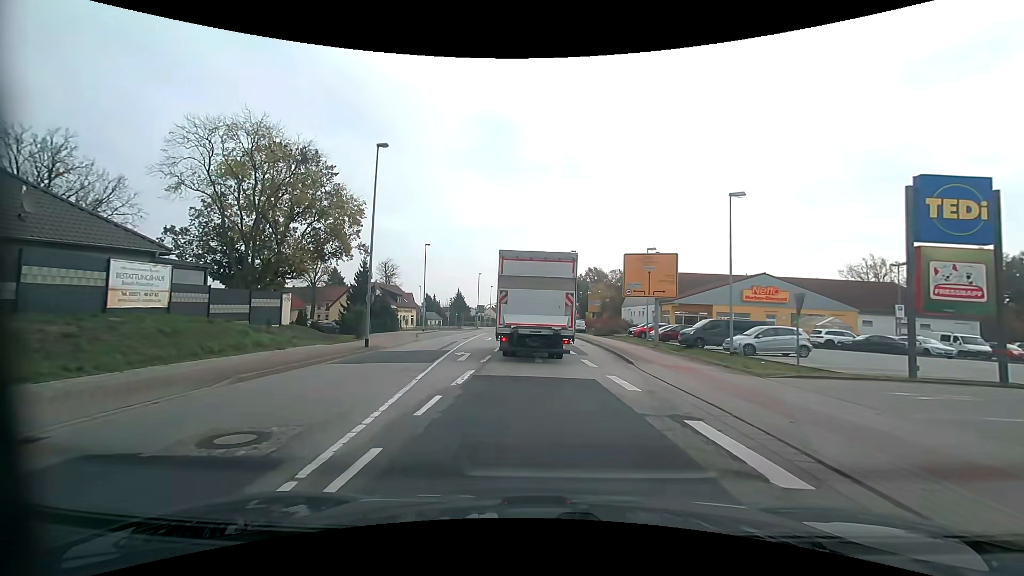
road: primary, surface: asphalt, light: Day
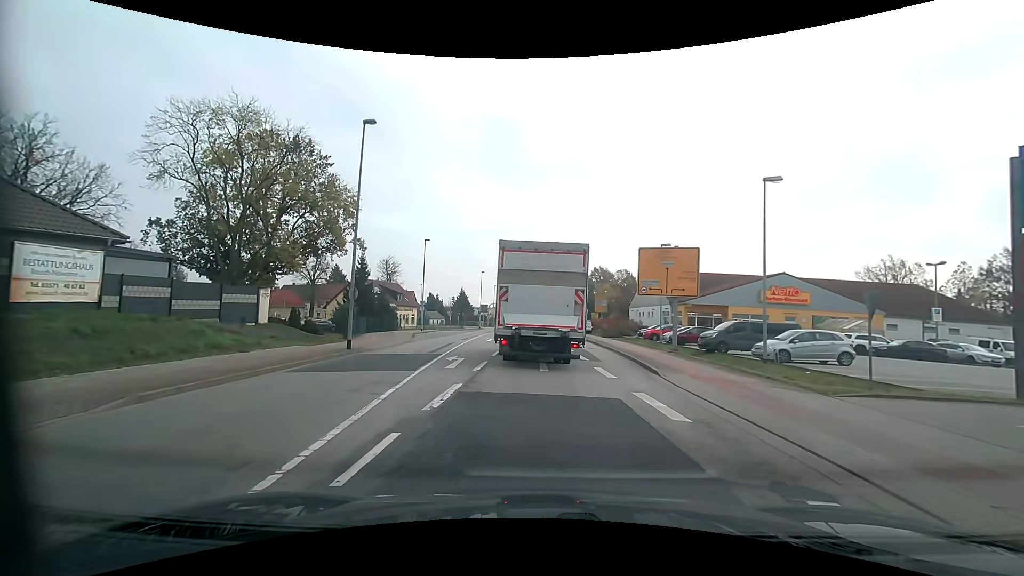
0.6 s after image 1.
(-0.1, +2.9) m; 0°
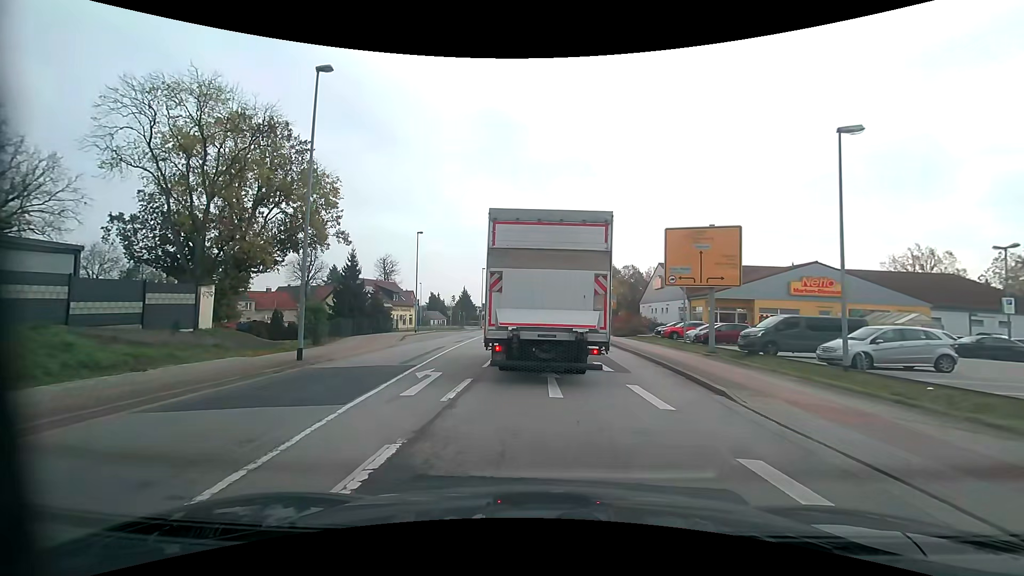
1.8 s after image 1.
(-0.1, +4.9) m; -1°
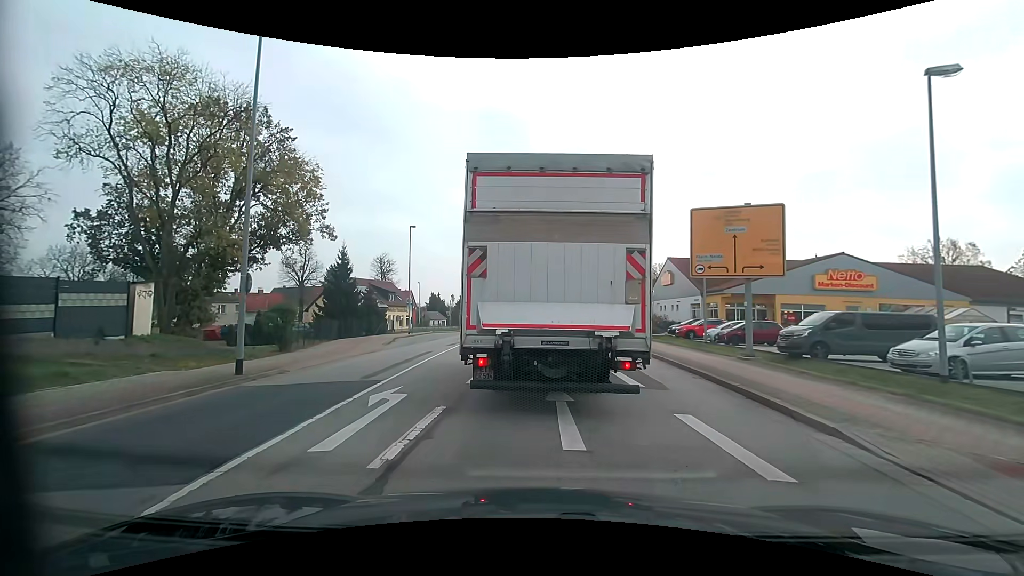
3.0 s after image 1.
(0.0, +3.5) m; -1°
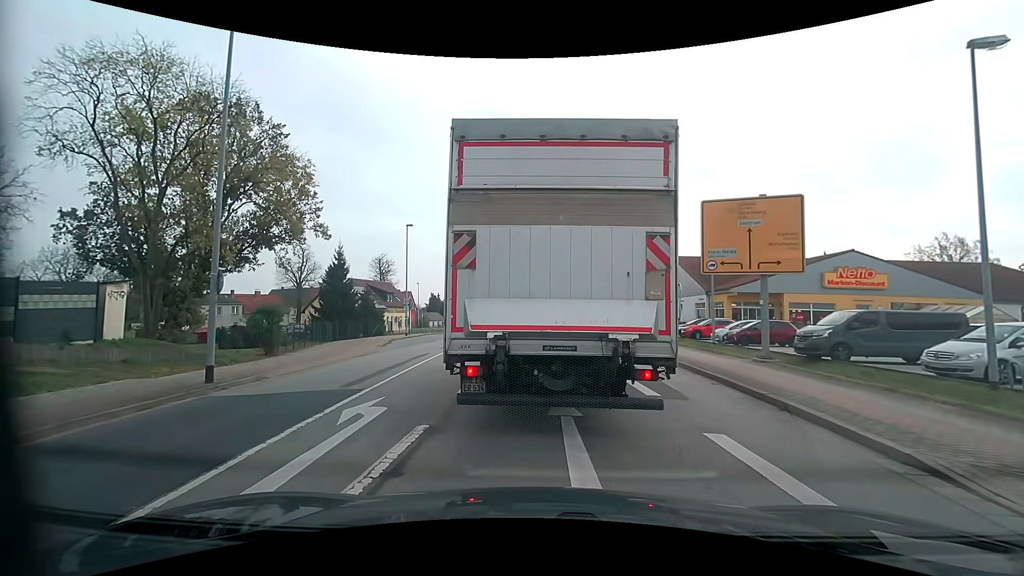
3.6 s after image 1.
(0.0, +1.2) m; +1°
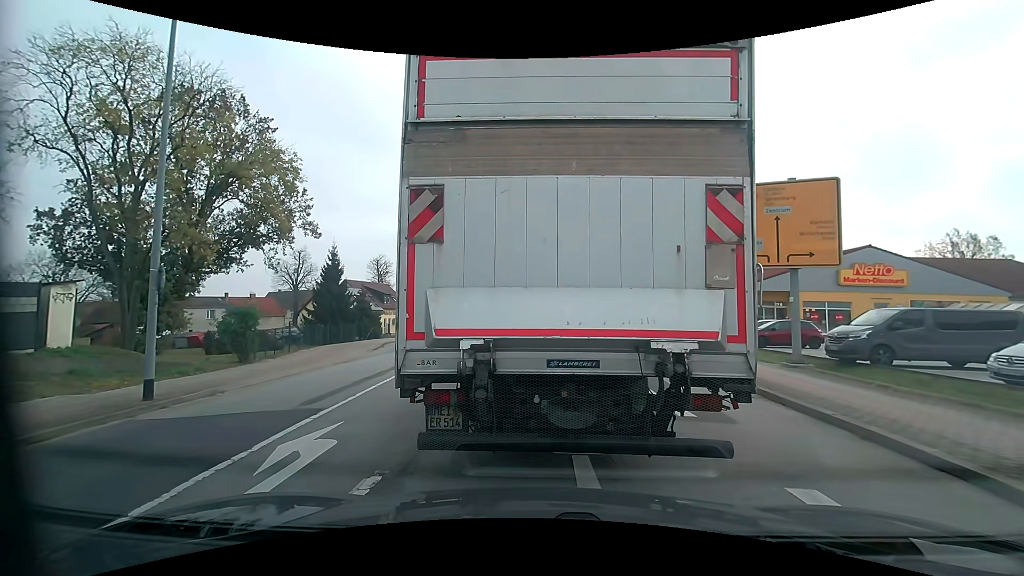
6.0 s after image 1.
(0.0, +1.8) m; -1°
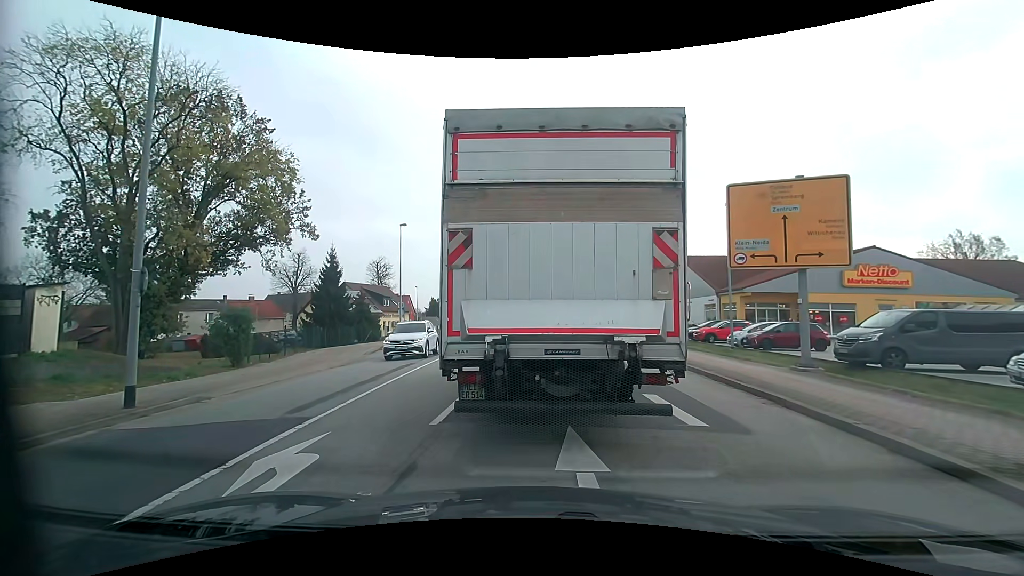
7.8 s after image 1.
(0.0, +0.5) m; 0°
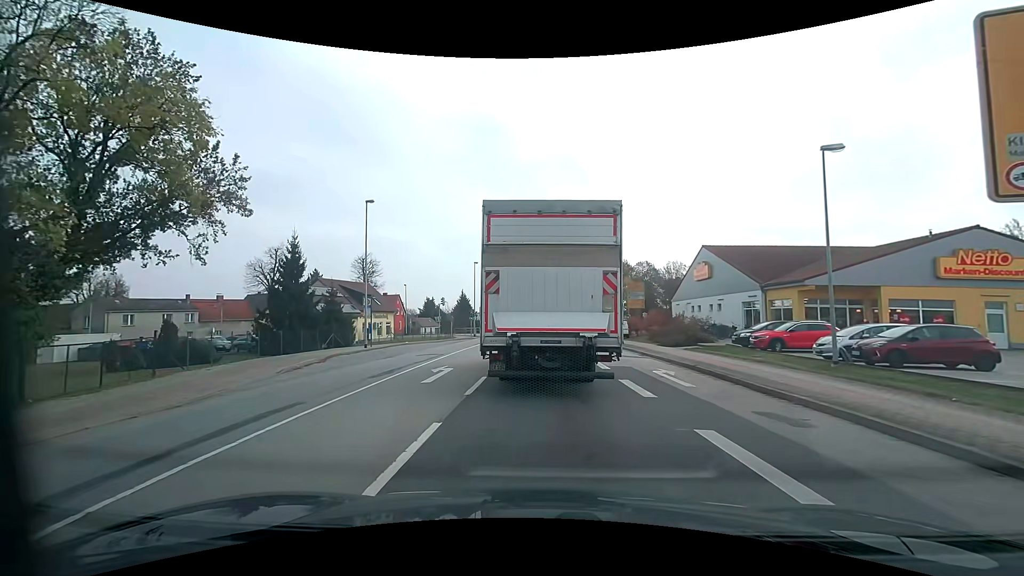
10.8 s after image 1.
(0.0, +9.9) m; -1°
(0, +10) (0, +20) (0, +30) (+1, +40) (+1, +50) (+1, +60) (+1, +70) (+2, +80) (+2, +90) (+2, +100) m
